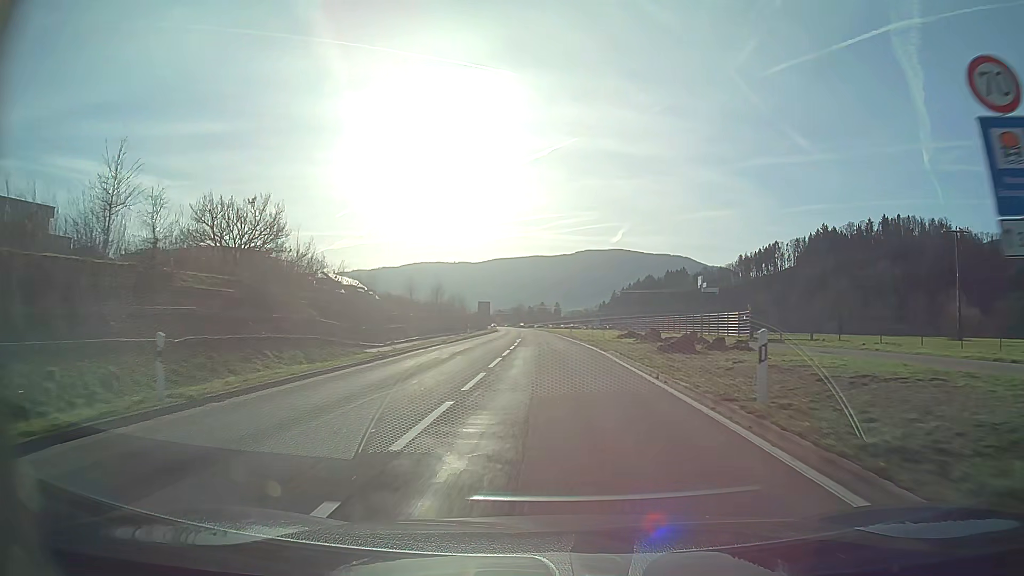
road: secondary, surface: asphalt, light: Day
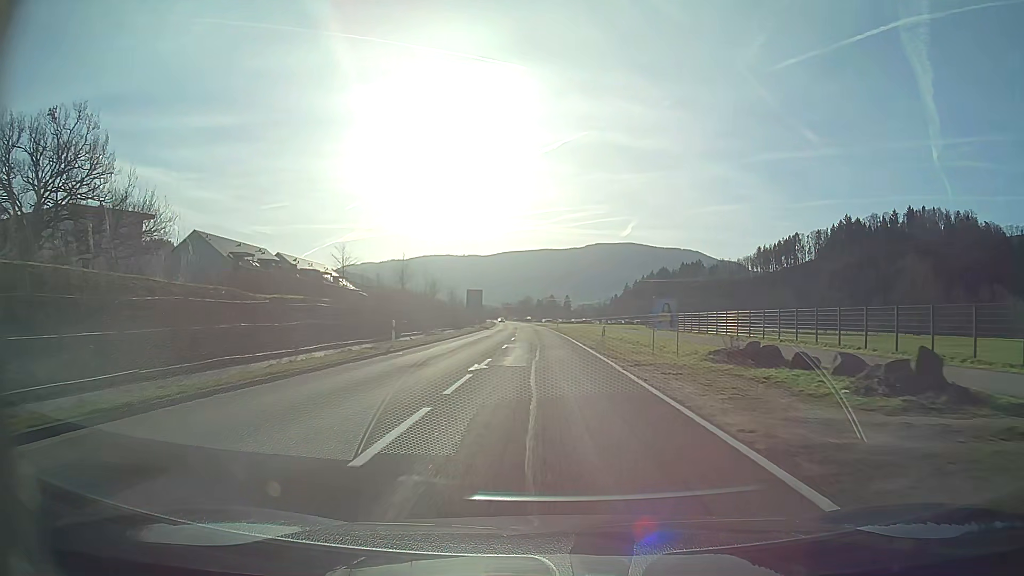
(-0.2, +30.8) m; -1°
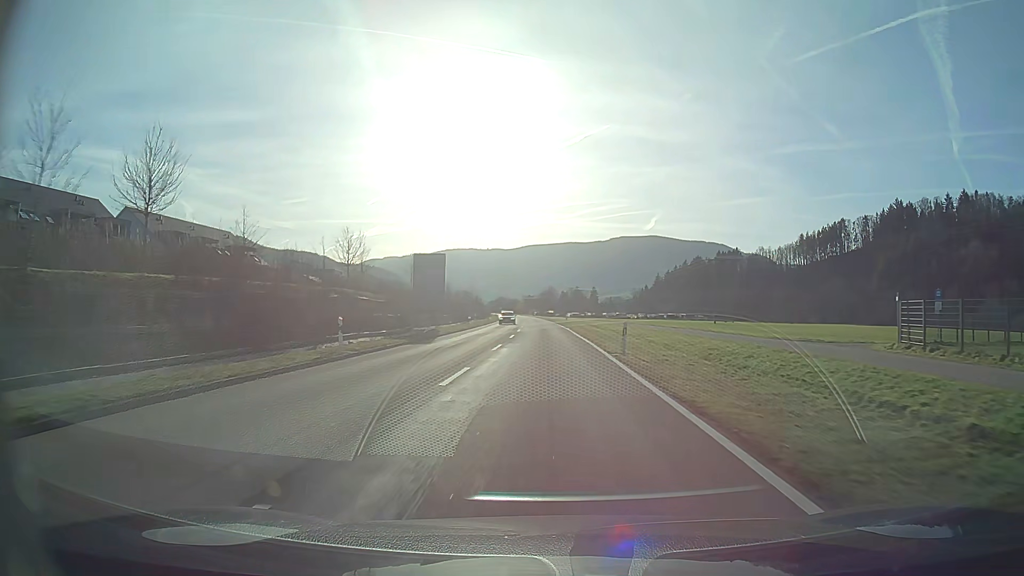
(-0.9, +54.1) m; -2°
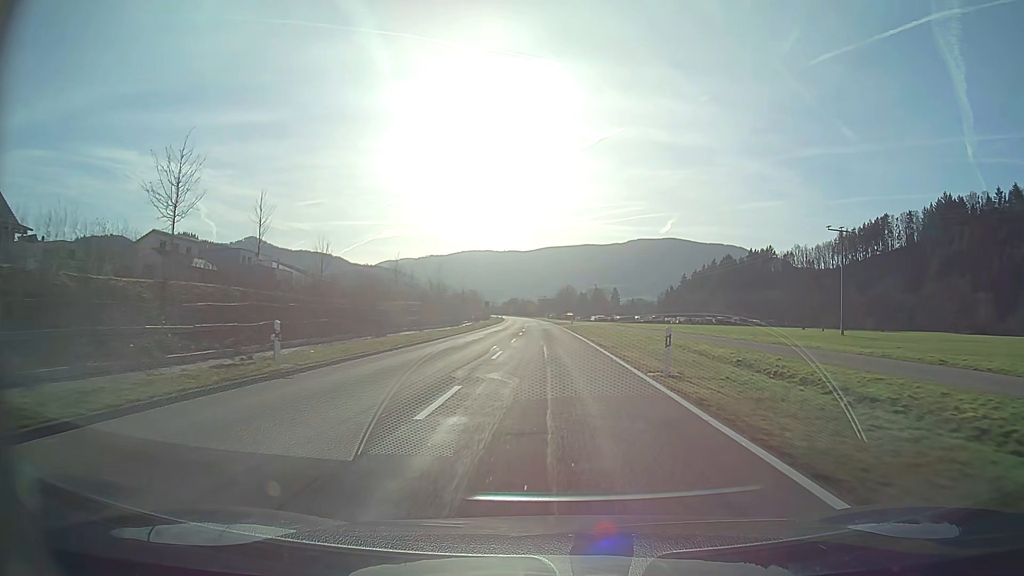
(-0.8, +51.8) m; -1°
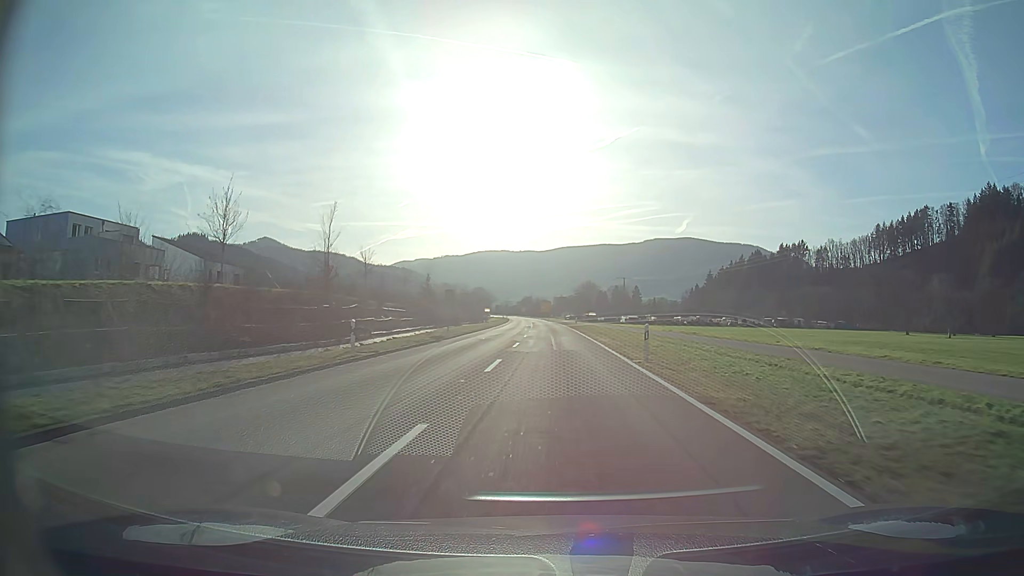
(-0.5, +40.8) m; -1°
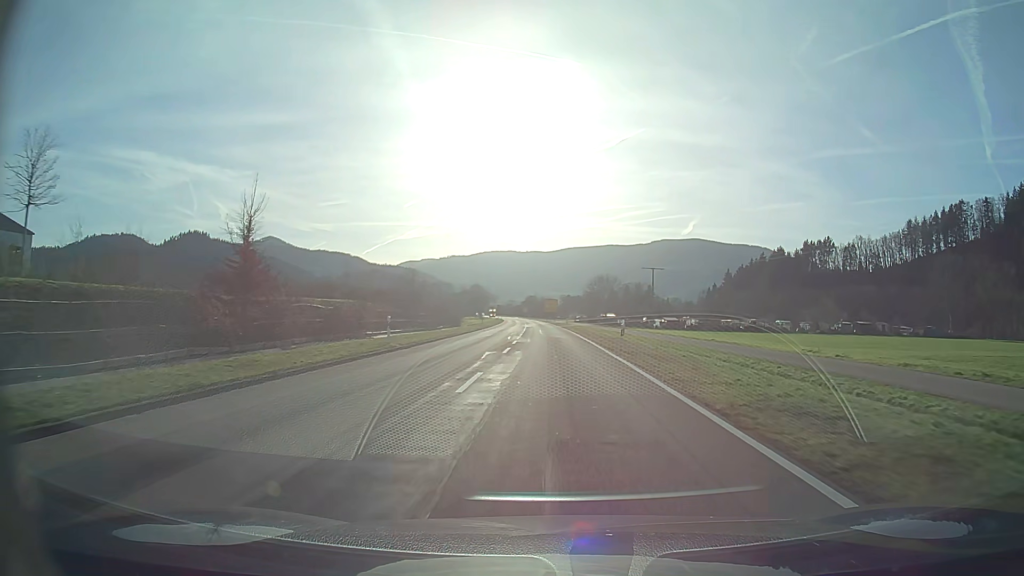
(-0.2, +40.6) m; -1°
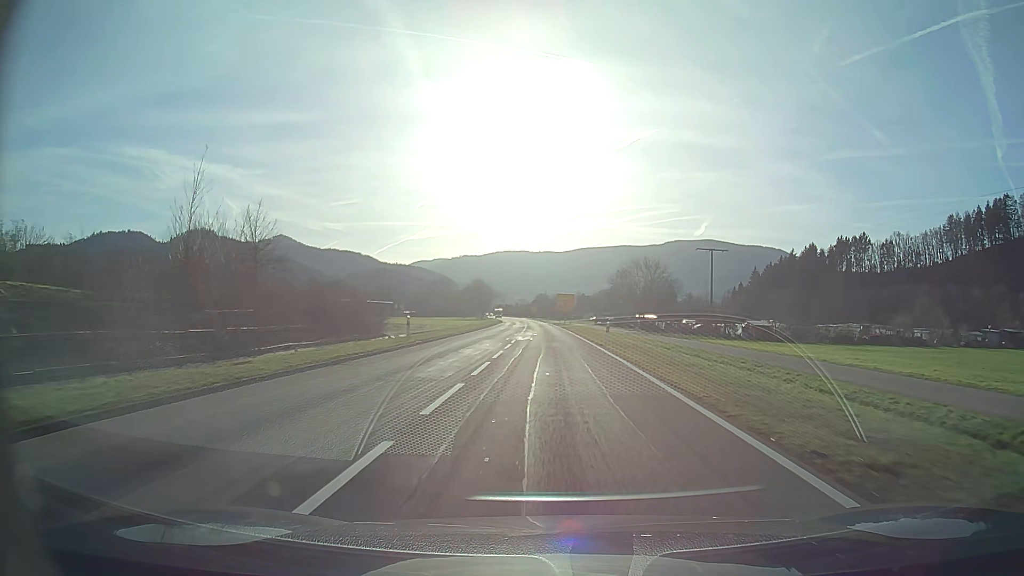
(-0.4, +41.1) m; -1°
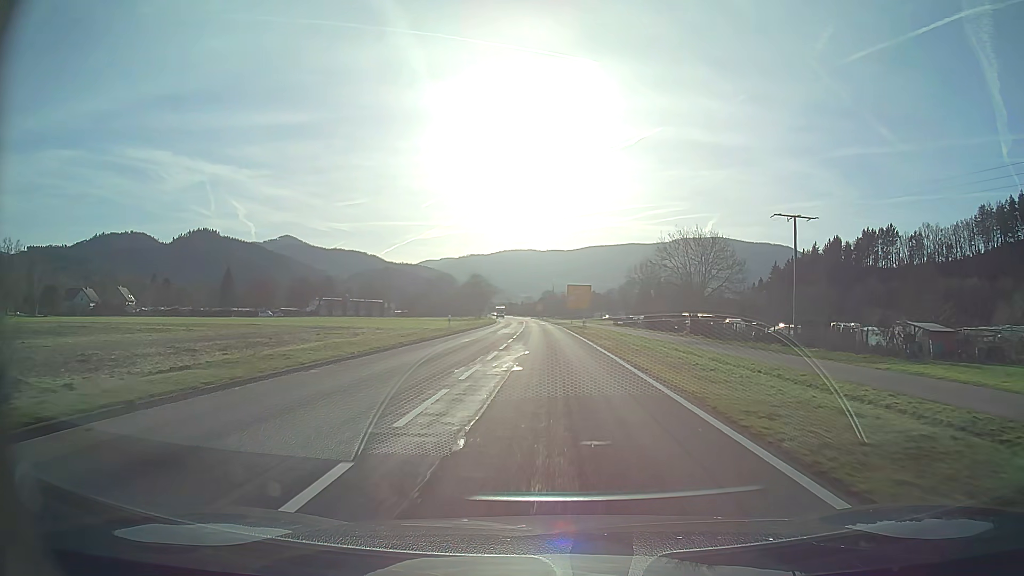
(-0.2, +31.0) m; -1°
(0, +10) (0, +20) (0, +30) (0, +40) (-1, +50) (-1, +60) (-1, +70) (-1, +80) (-2, +90) (-2, +100) m
